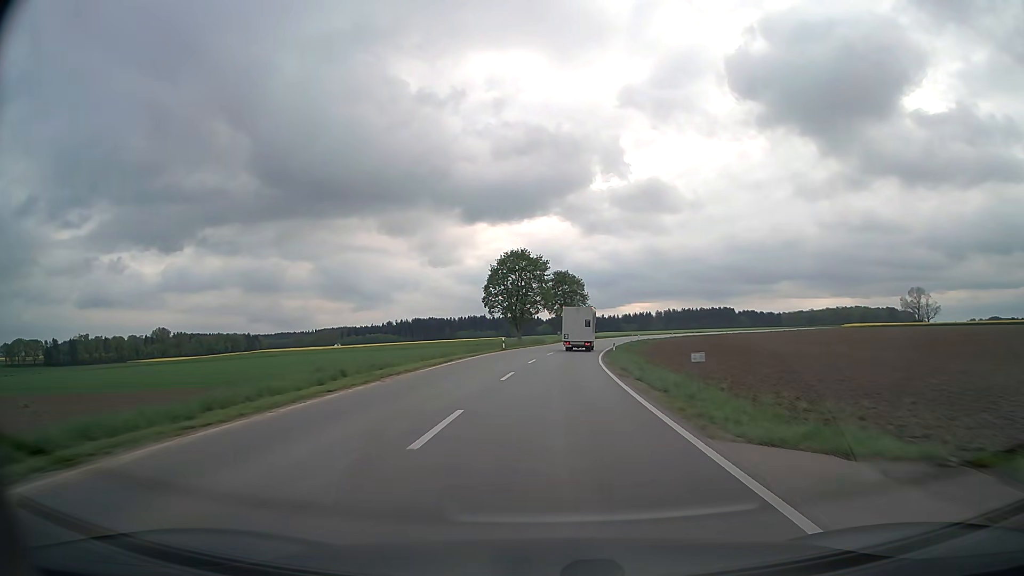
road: secondary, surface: asphalt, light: Day
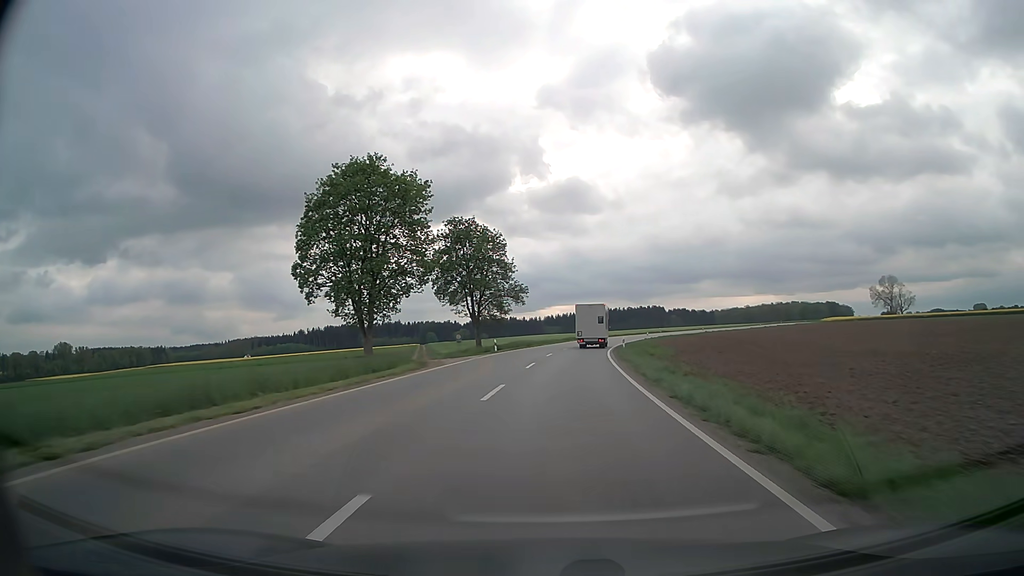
(+2.8, +54.2) m; +7°
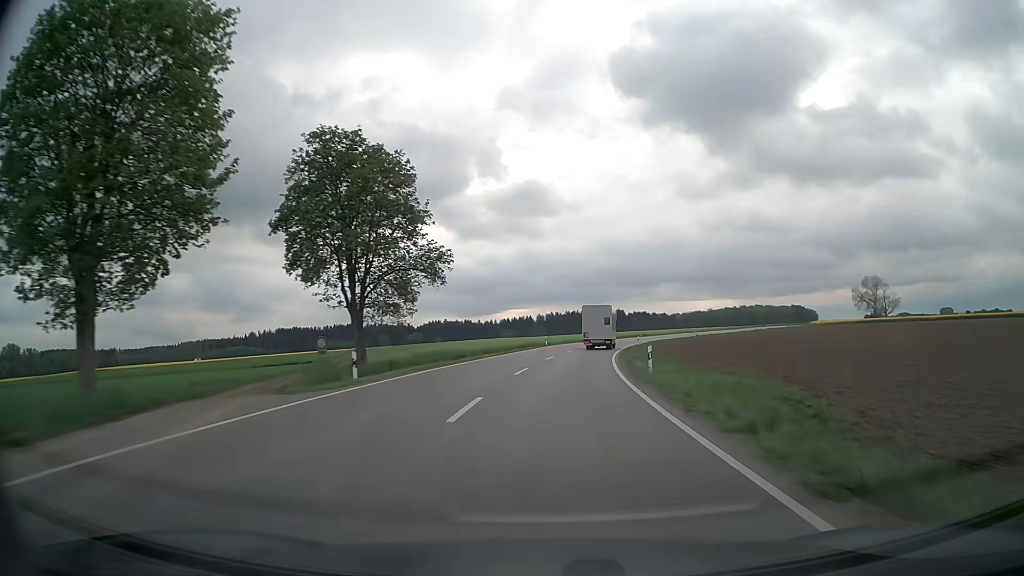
(+0.9, +27.2) m; +4°
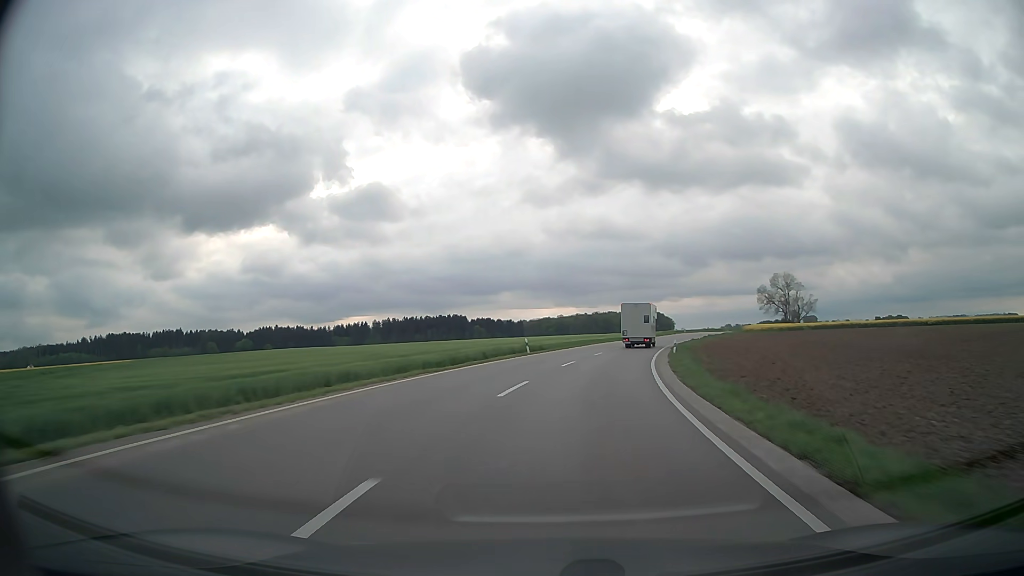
(+6.6, +67.3) m; +13°
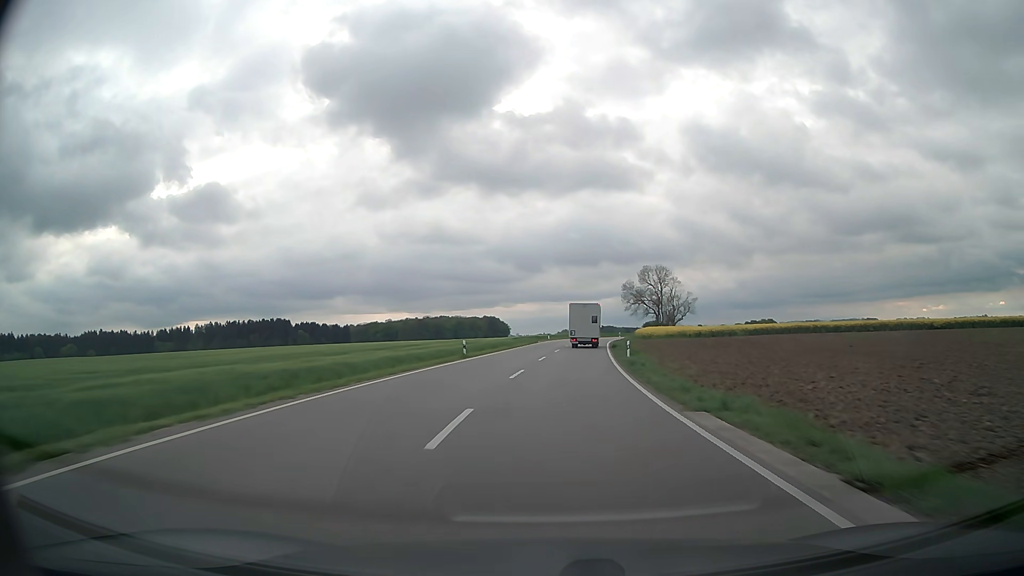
(+7.5, +53.0) m; +15°
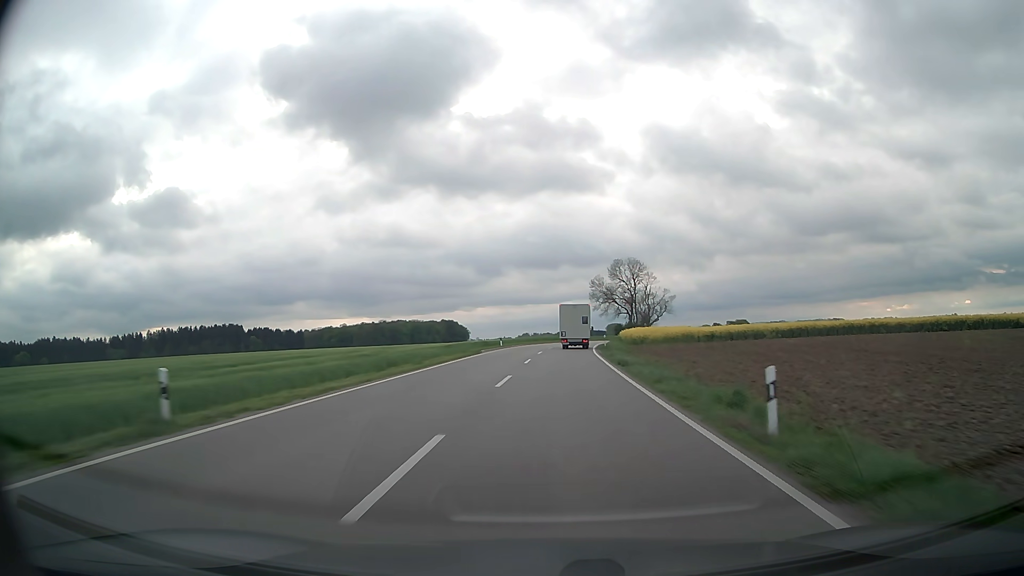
(+0.9, +26.8) m; +4°
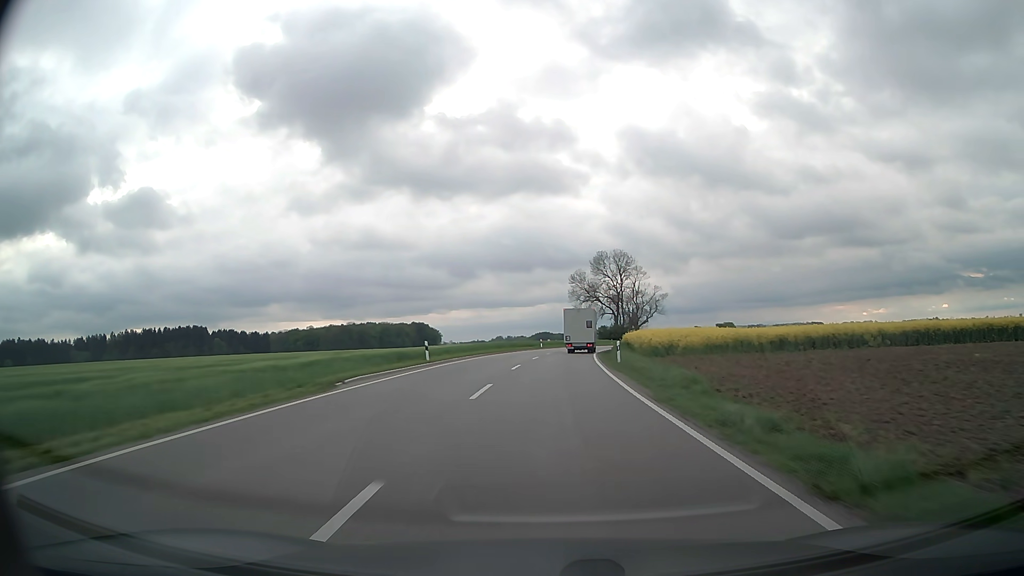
(+0.6, +26.8) m; +2°
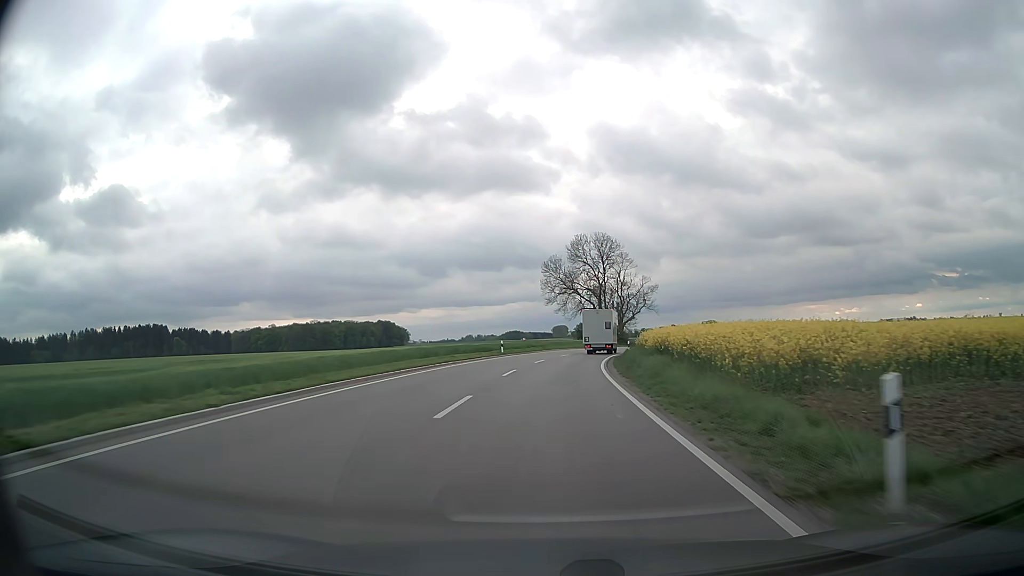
(+0.5, +26.8) m; +2°
